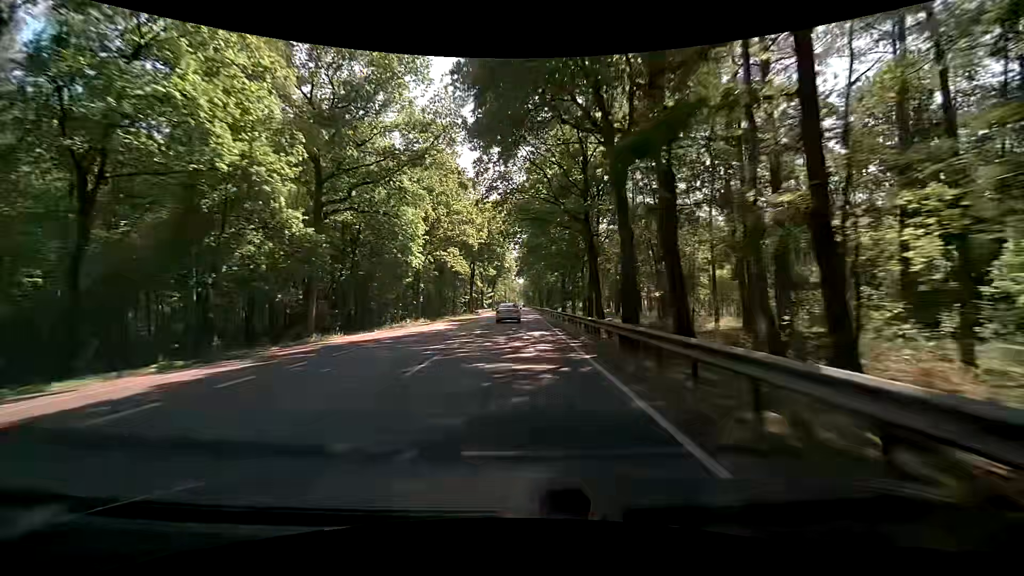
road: primary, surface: asphalt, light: Day
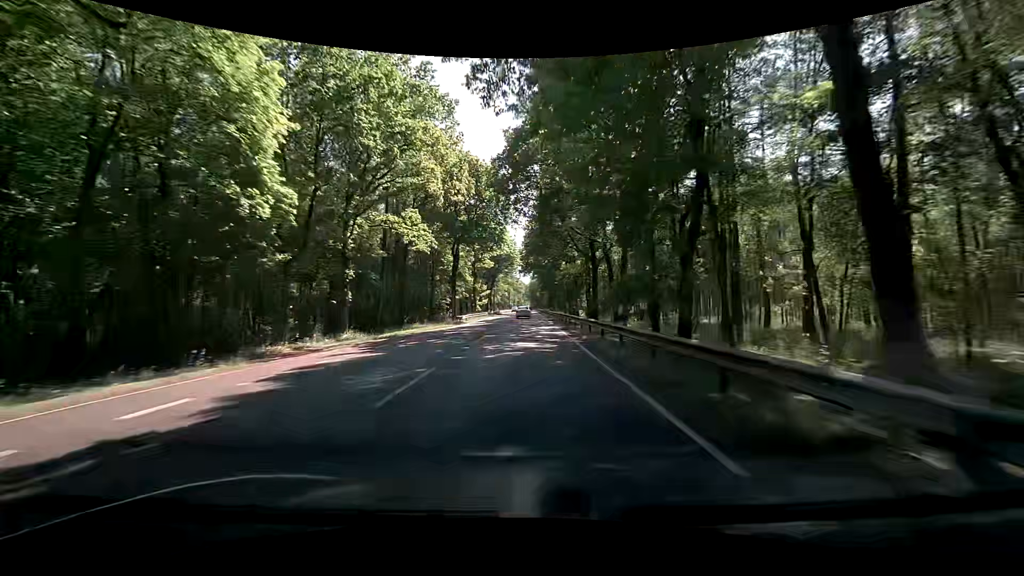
(-0.4, +26.5) m; 0°
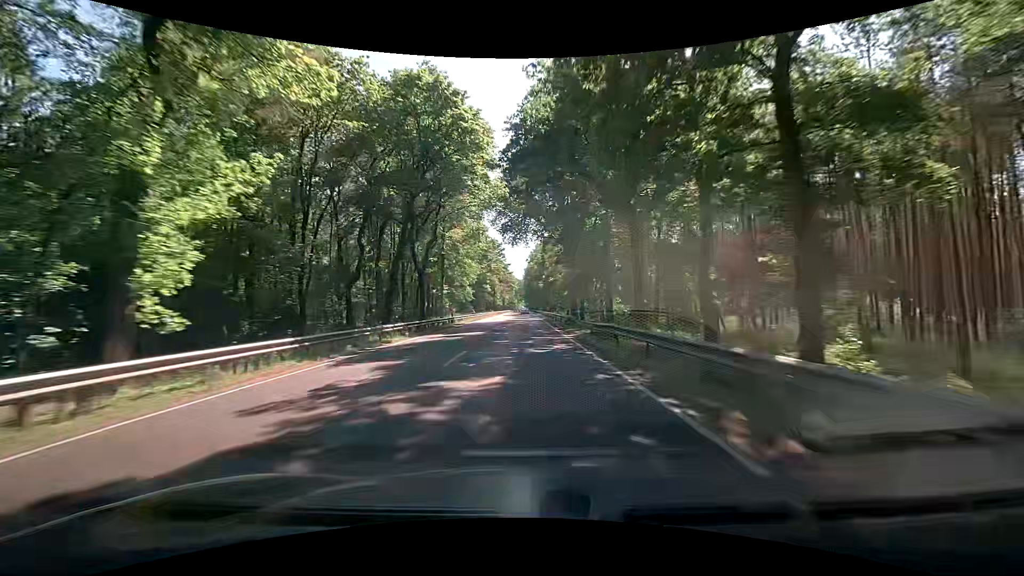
(-0.6, +67.5) m; 0°
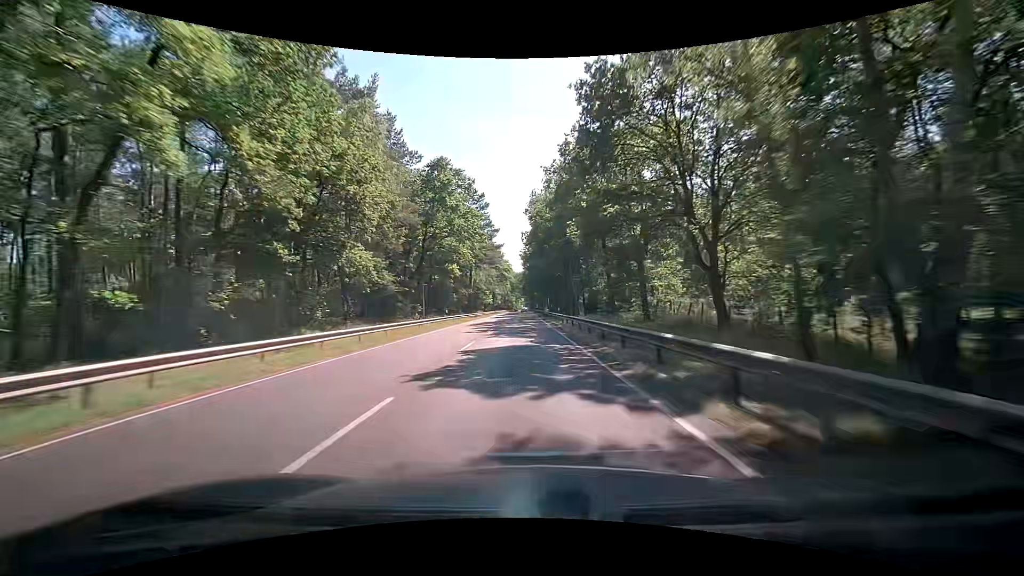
(0.0, +56.2) m; +1°
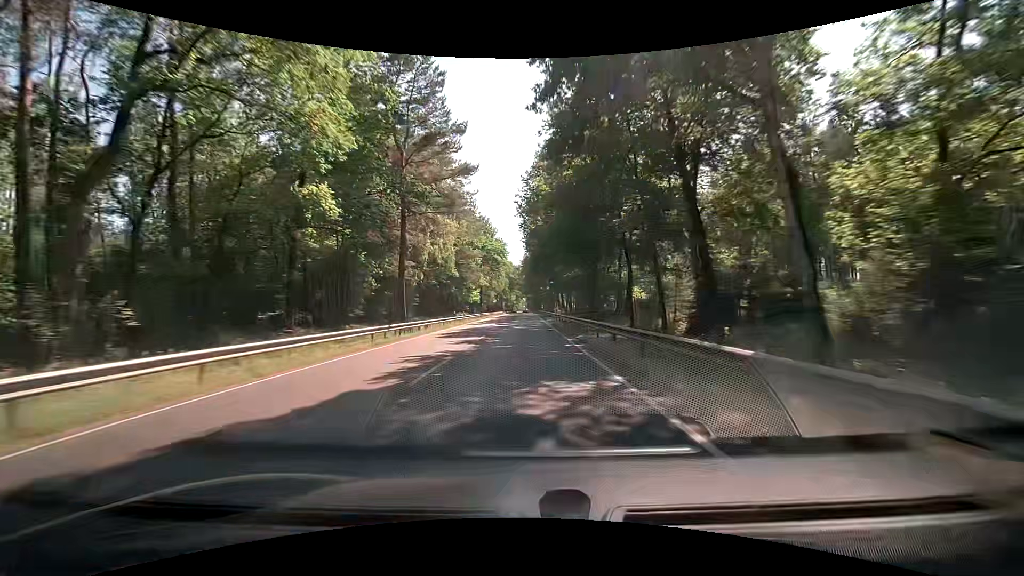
(-0.8, +42.8) m; -1°
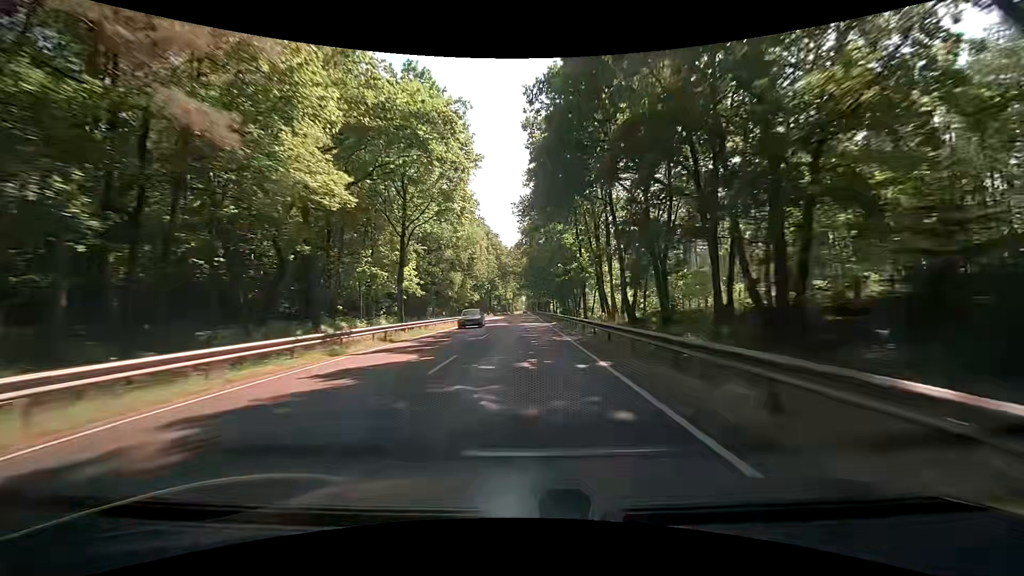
(0.0, +58.9) m; 0°
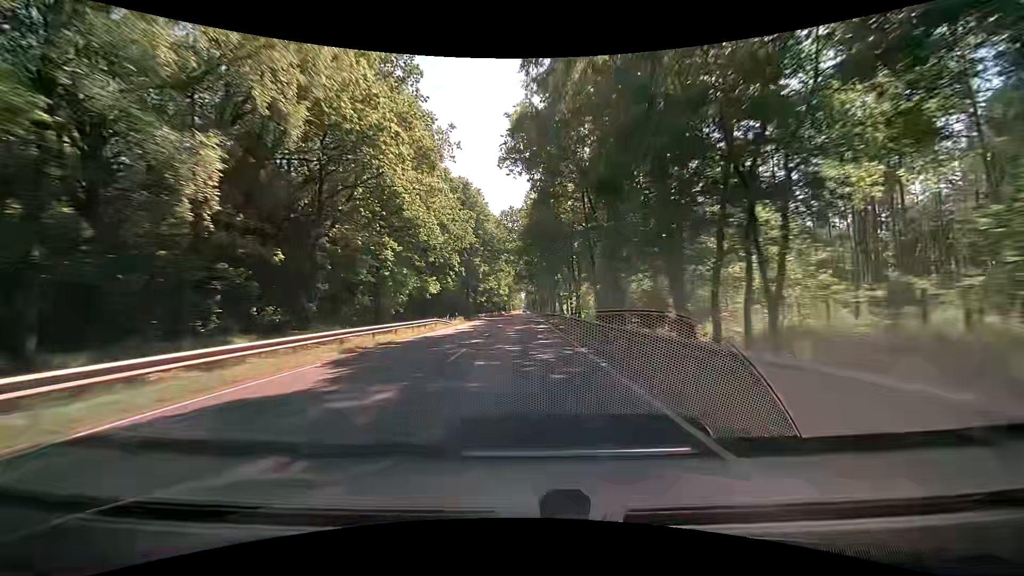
(+0.2, +45.9) m; 0°
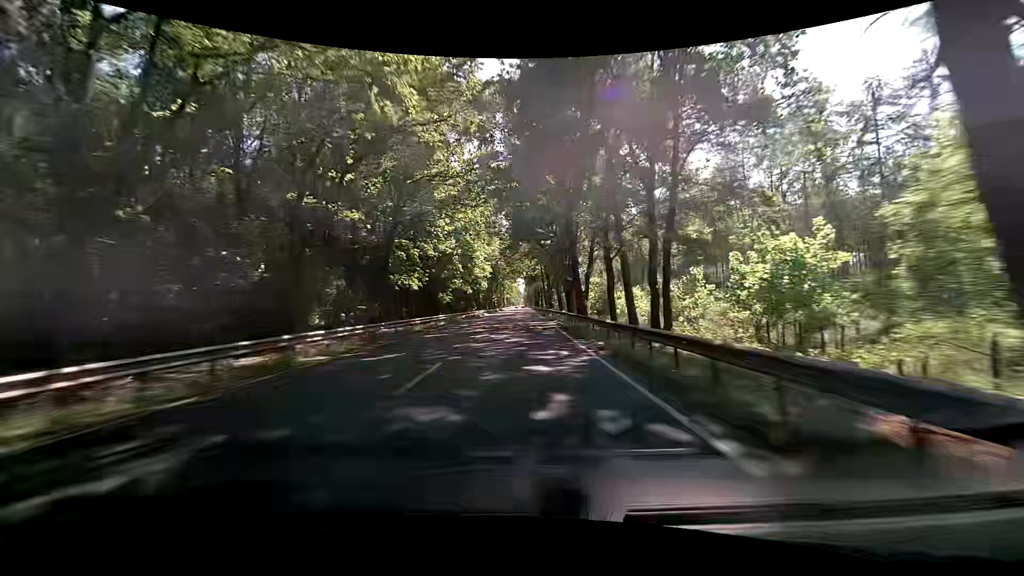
(-0.1, +76.9) m; 0°
(0, +10) (0, +20) (0, +30) (0, +40) (0, +50) (0, +60) (0, +70) (0, +80) (0, +90) (+1, +100) m
